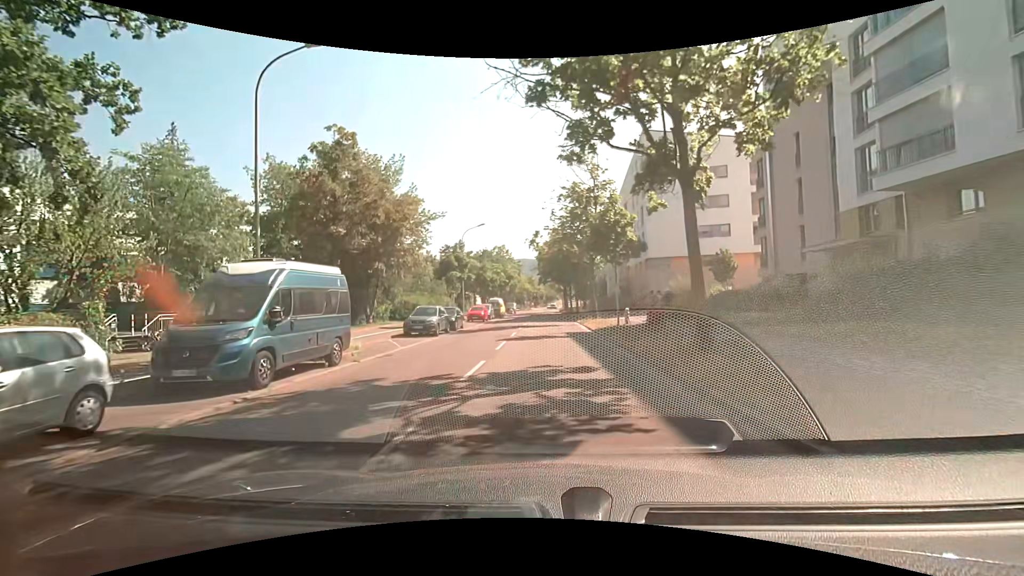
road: tertiary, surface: asphalt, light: Day
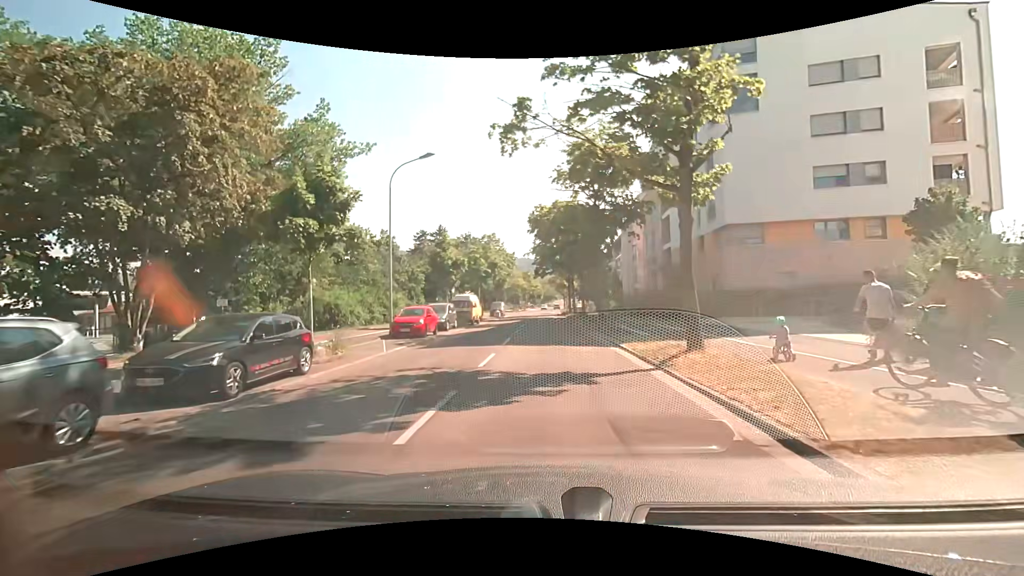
(-0.2, +22.2) m; 0°
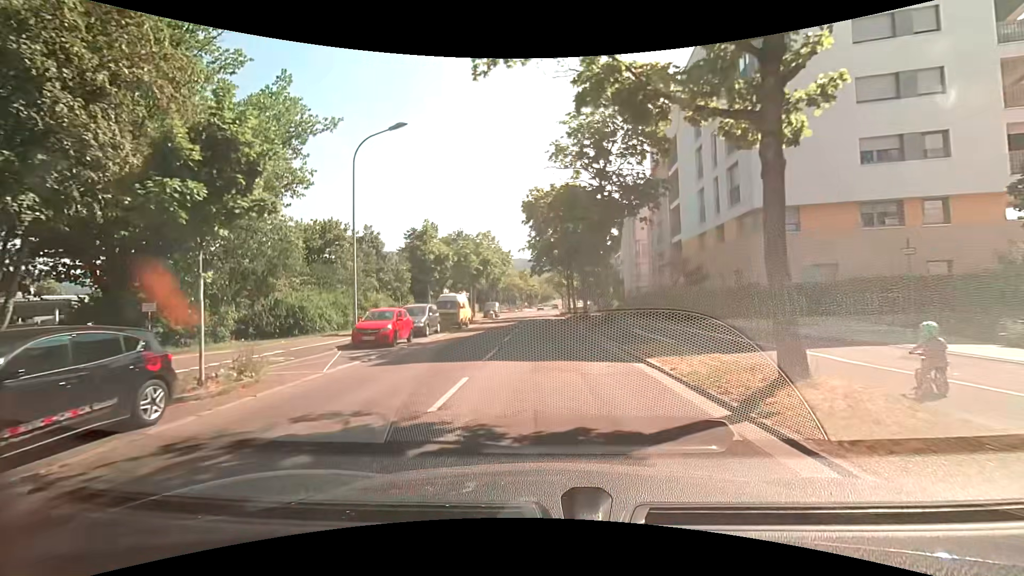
(0.0, +4.5) m; 0°
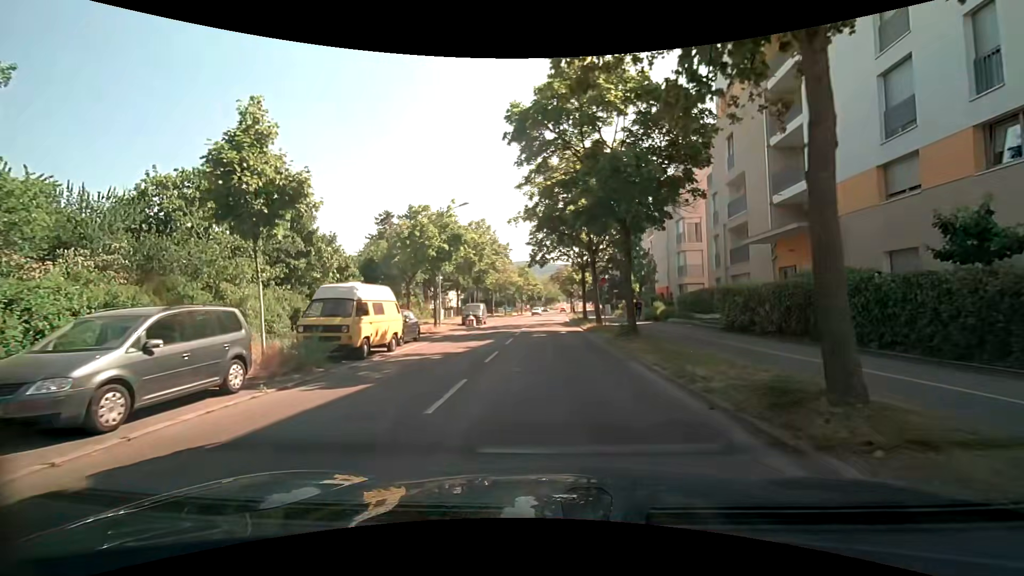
(+0.1, +18.3) m; 0°
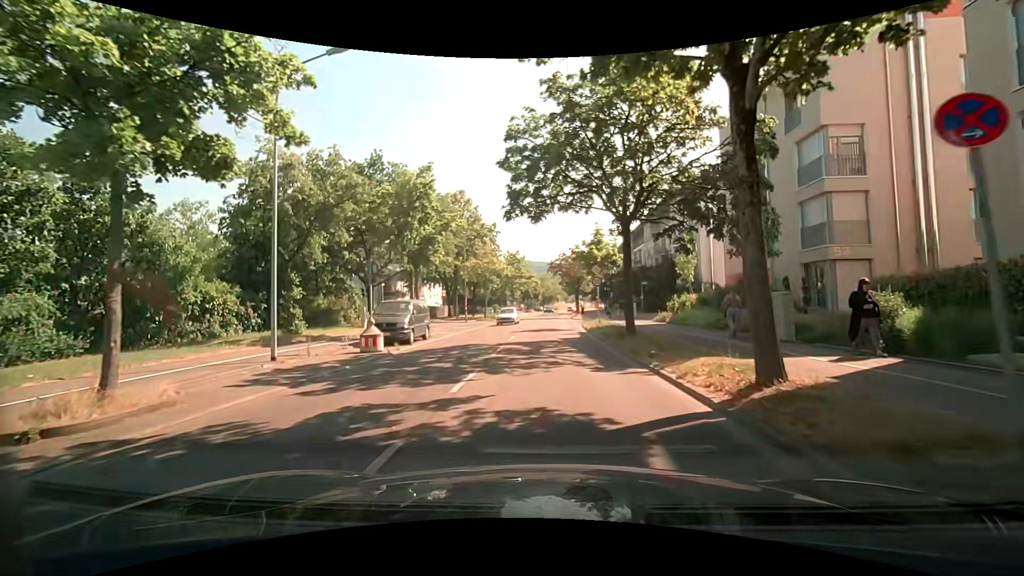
(-0.2, +22.4) m; +1°
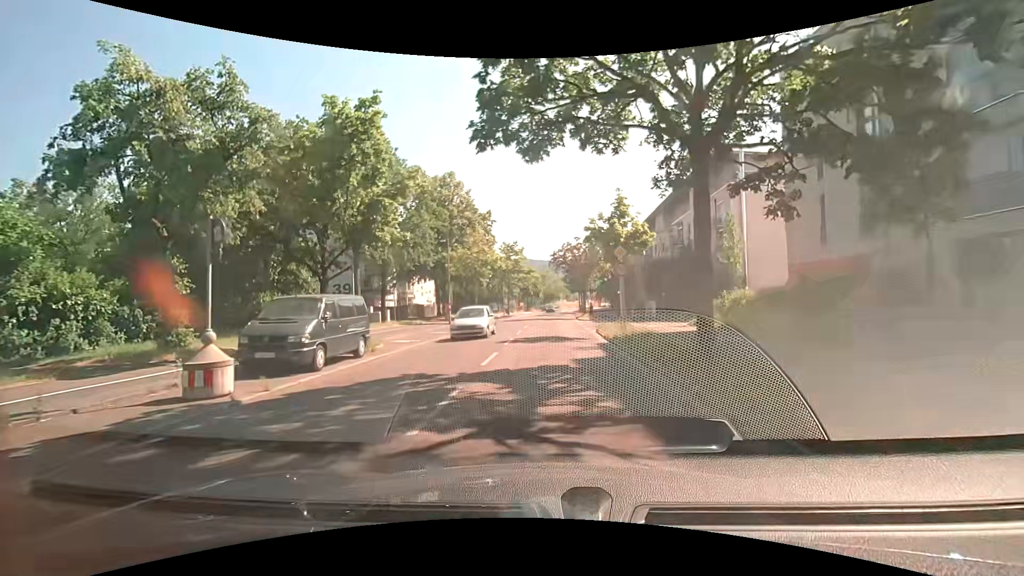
(-0.2, +8.6) m; -3°
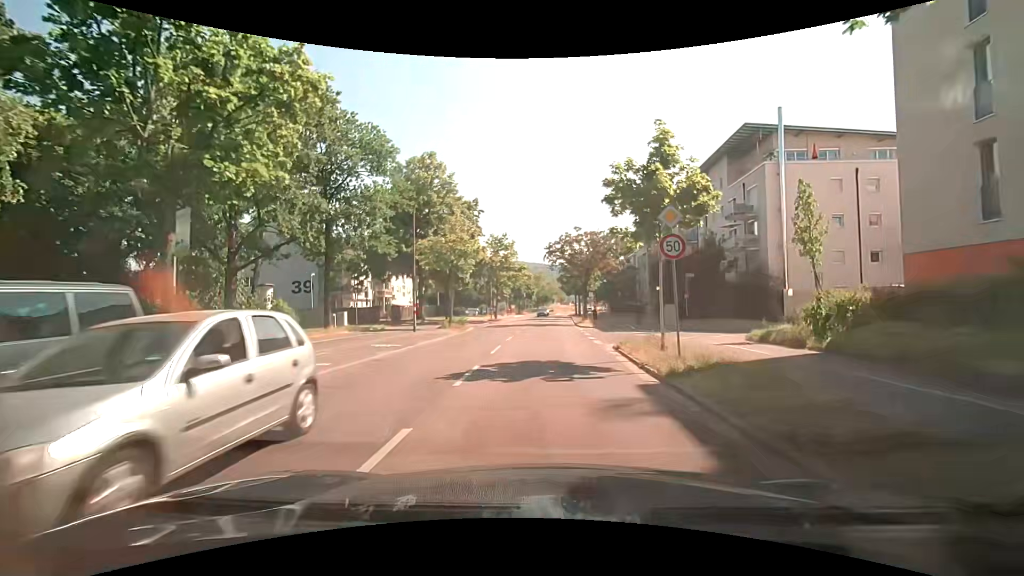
(+0.4, +8.7) m; +4°
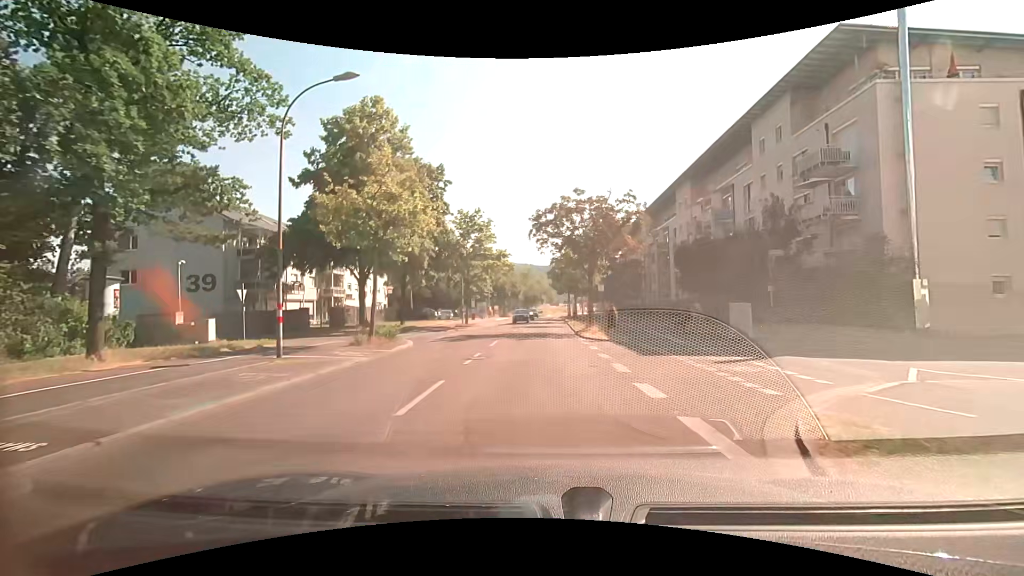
(-0.1, +14.4) m; 0°
(0, +10) (0, +20) (0, +30) (0, +40) (+1, +50) (+1, +60) (+1, +70) (+1, +80) (+2, +90) (+2, +100) m
